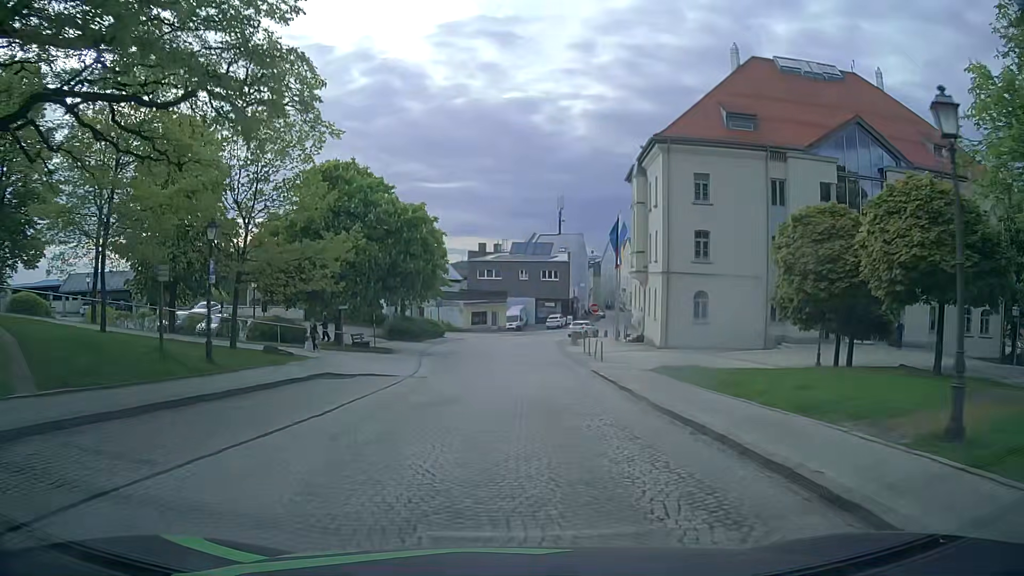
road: residential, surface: sett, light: Day
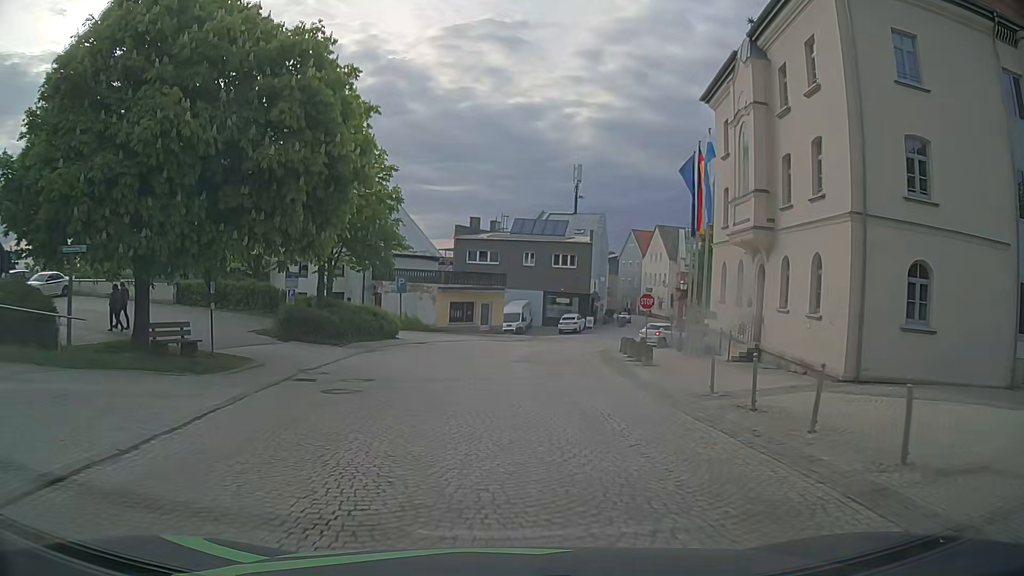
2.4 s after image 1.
(+0.1, +23.1) m; -1°
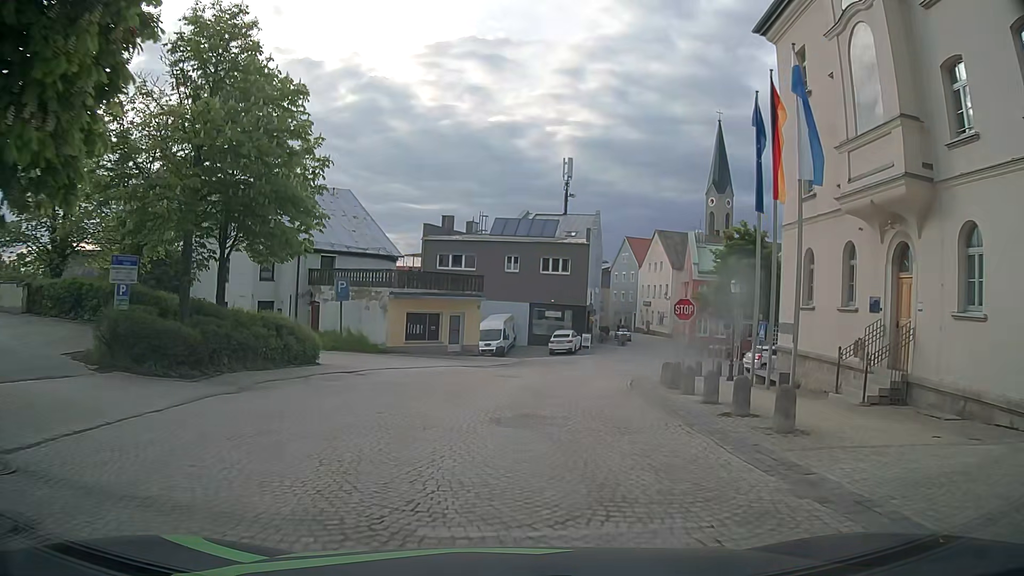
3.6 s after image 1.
(+0.4, +11.4) m; +3°
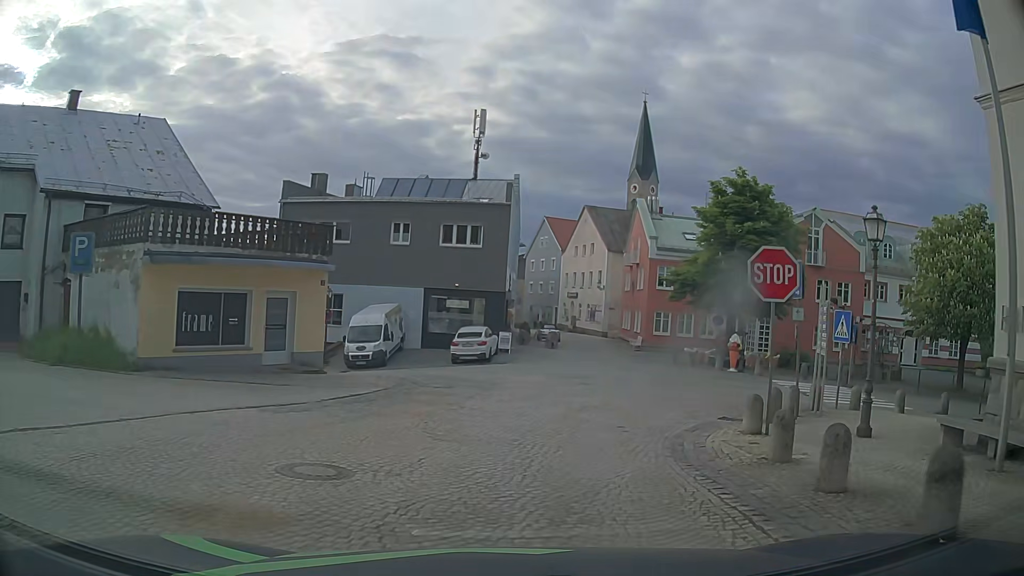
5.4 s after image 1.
(+0.7, +15.4) m; +8°
